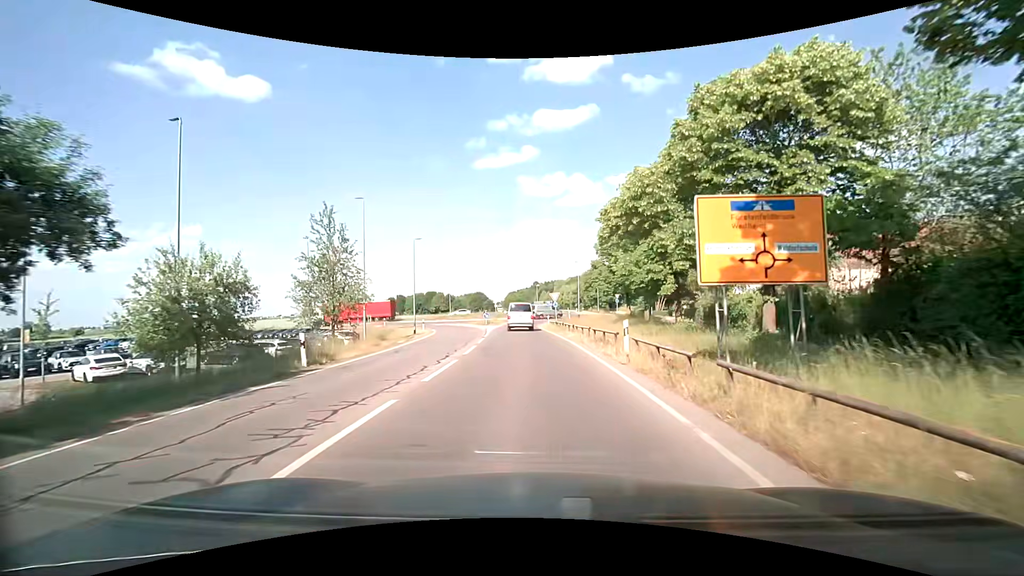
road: secondary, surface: asphalt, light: Day
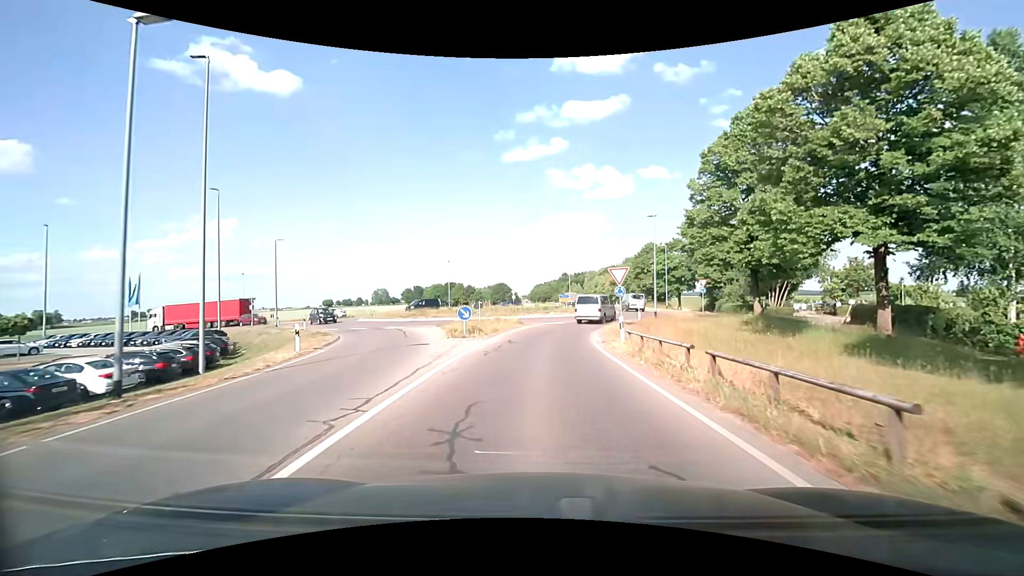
(-0.9, +29.6) m; -3°
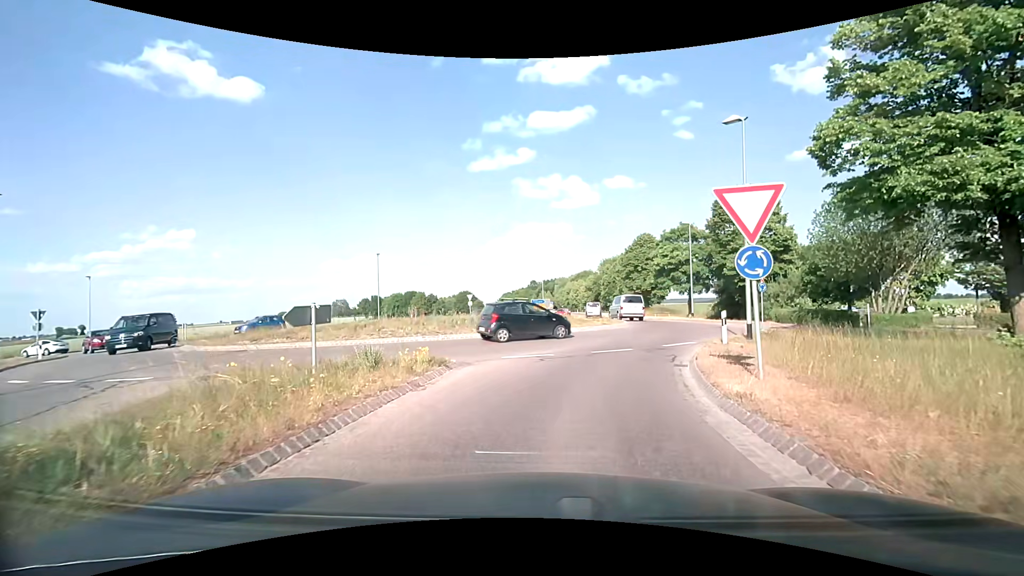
(+0.4, +19.8) m; +4°
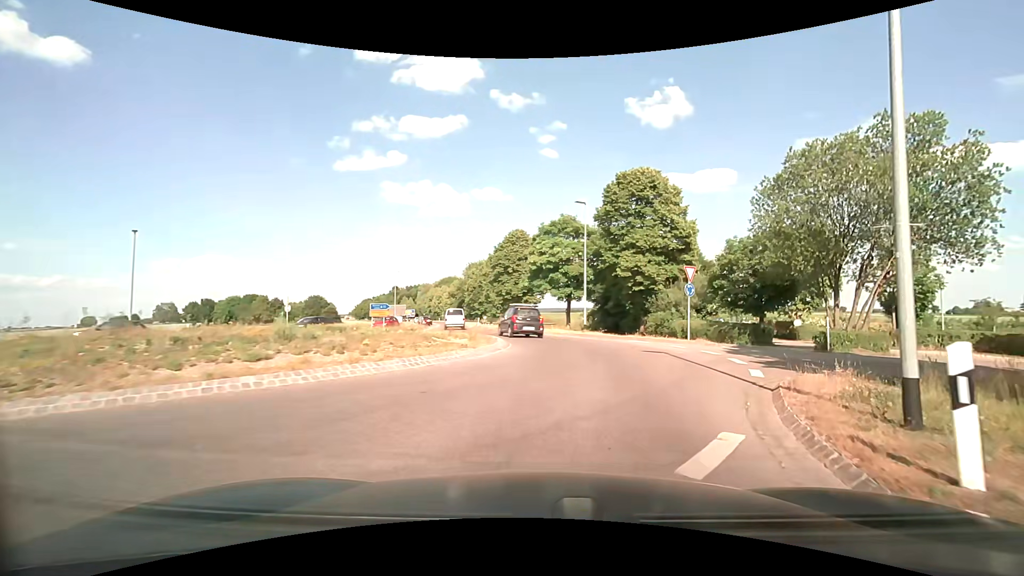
(+1.4, +13.5) m; +15°
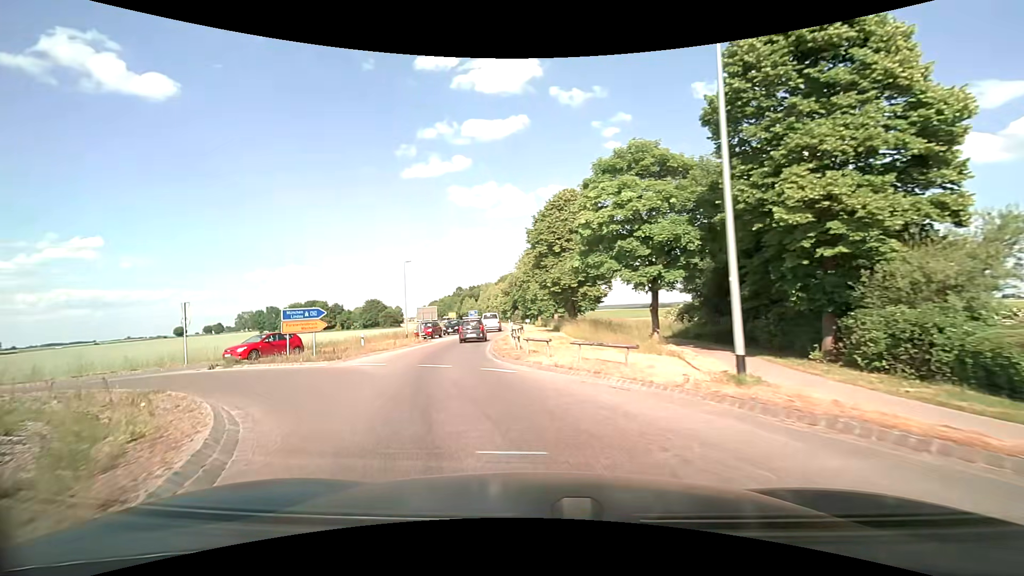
(+0.9, +20.2) m; -8°
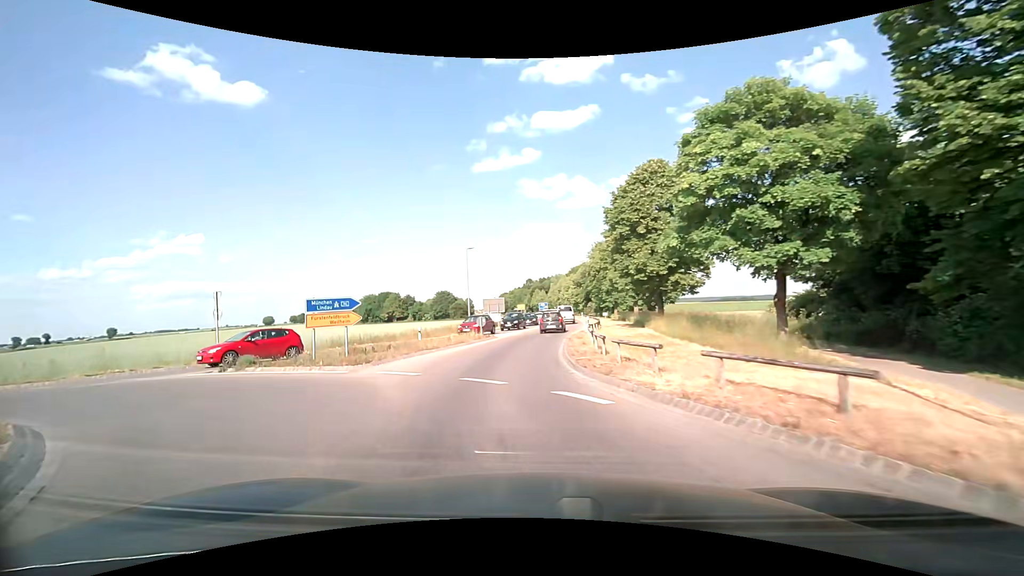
(-0.4, +5.2) m; -9°
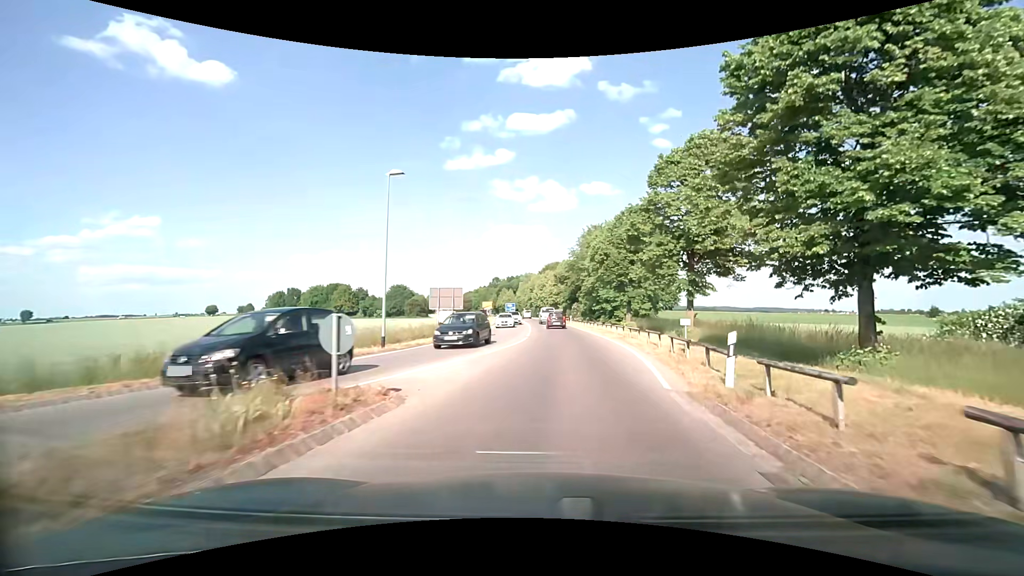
(-1.1, +23.1) m; +4°
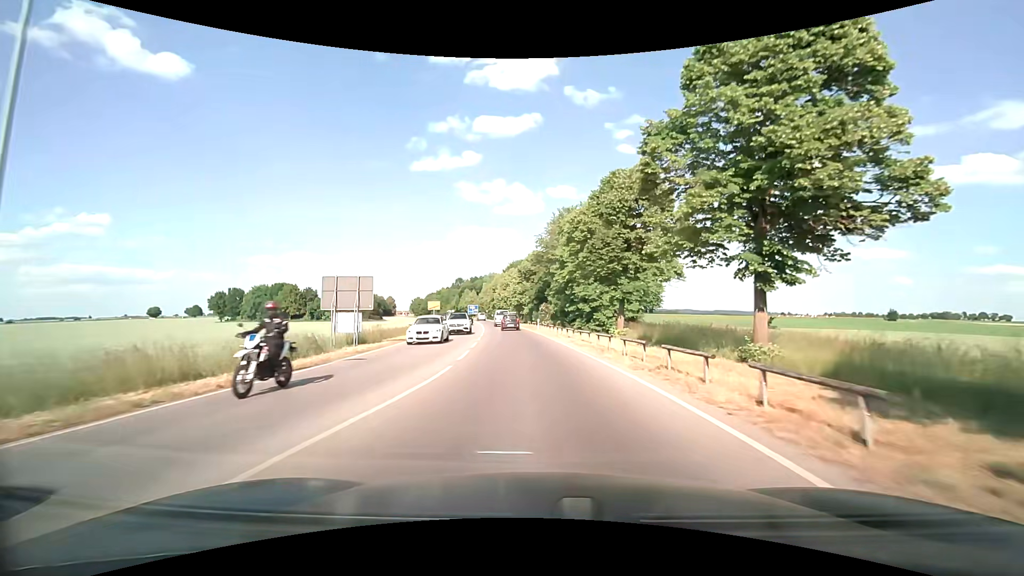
(+0.8, +14.6) m; +4°
(0, +10) (0, +20) (-1, +30) (-2, +40) (-3, +50) (-4, +60) (-5, +70) (-6, +80) (-8, +90) (-9, +100) m
